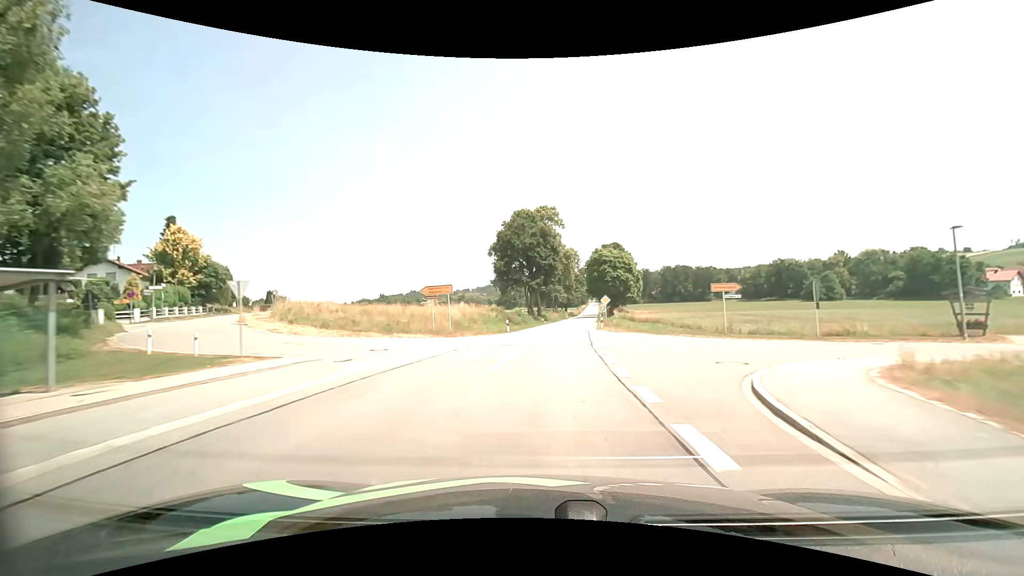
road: secondary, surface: asphalt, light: Day
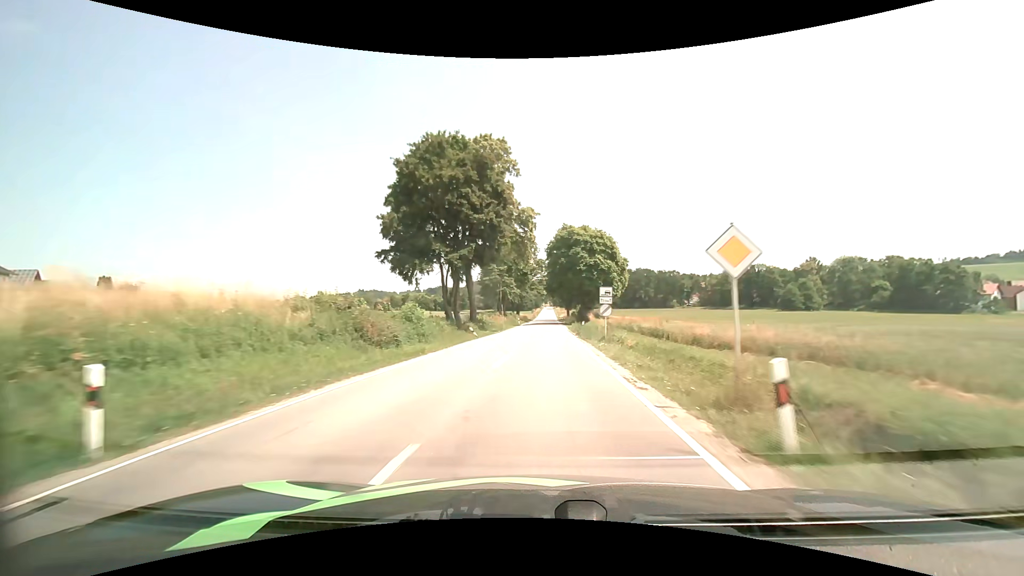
(+1.7, +34.5) m; +5°
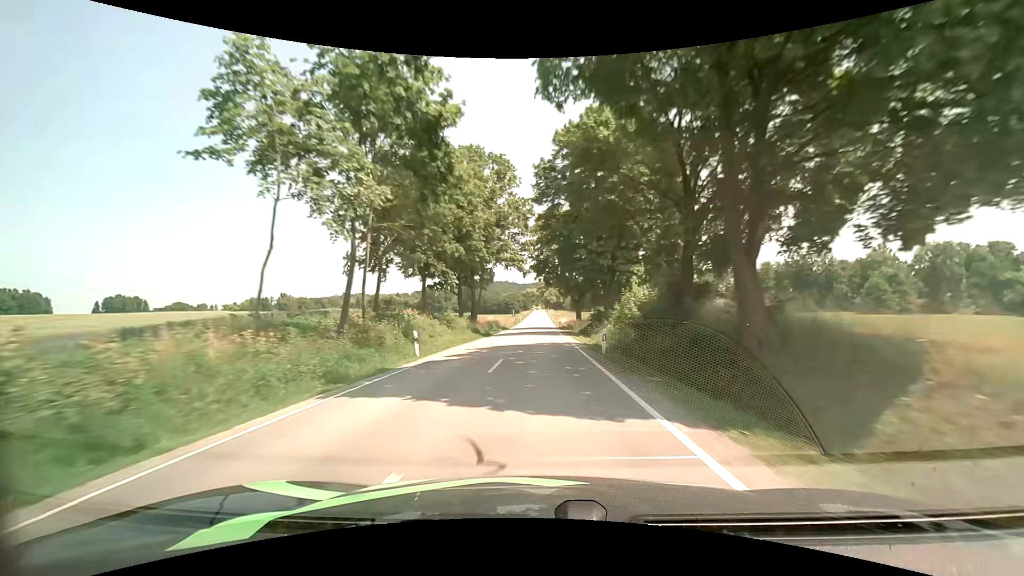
(+1.5, +61.3) m; +1°
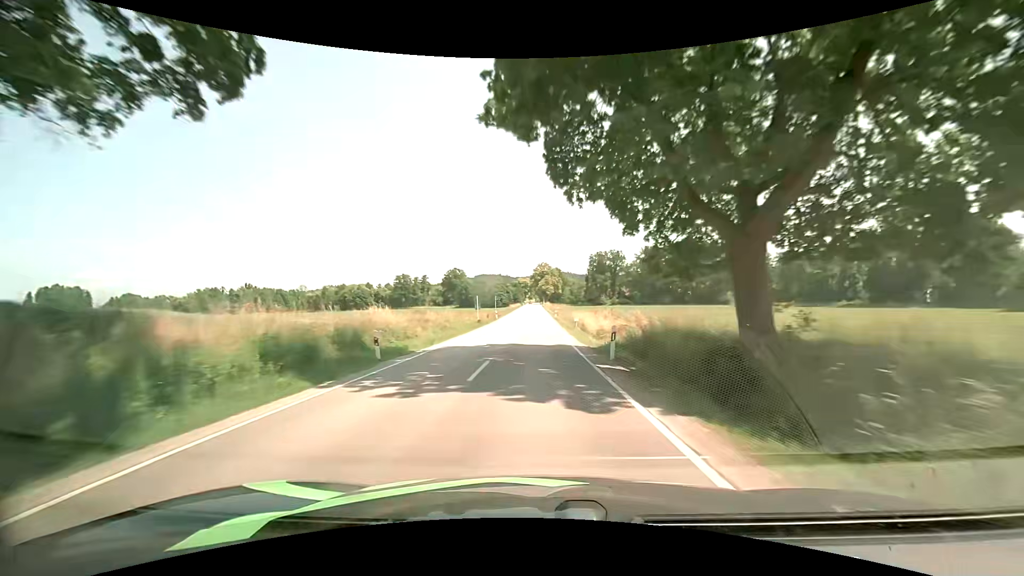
(+0.6, +50.7) m; +1°
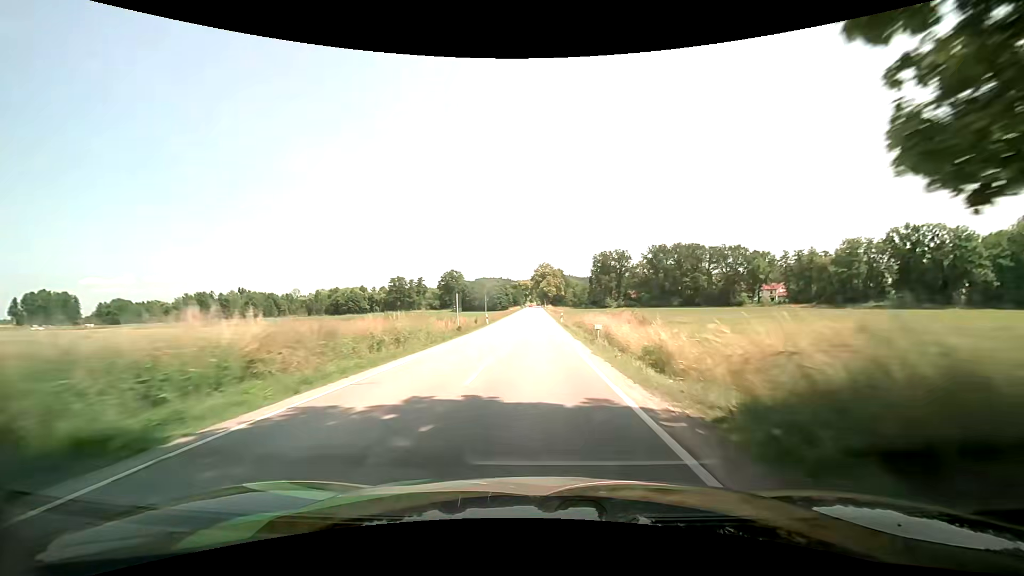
(0.0, +12.6) m; 0°
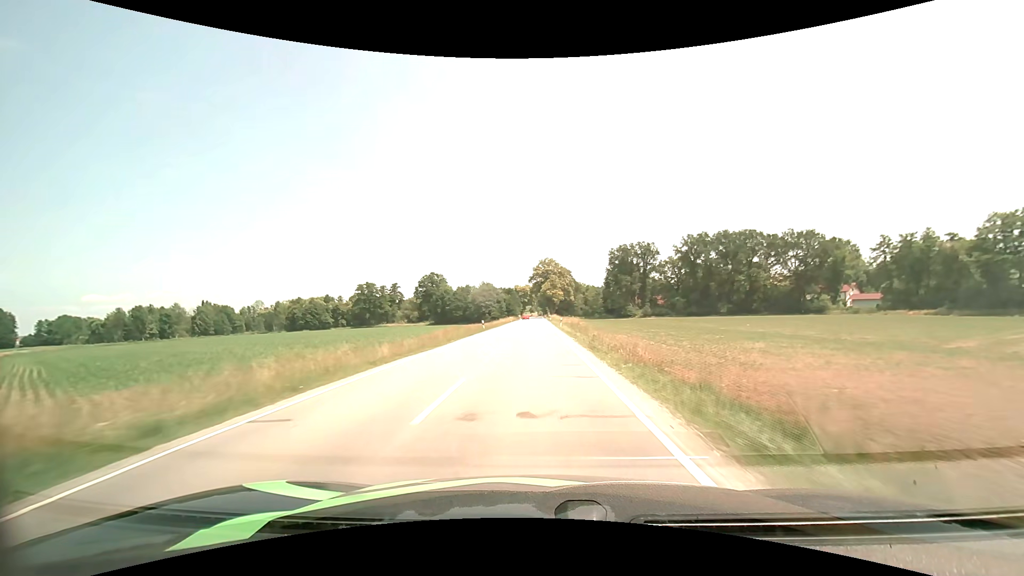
(+0.4, +51.1) m; 0°
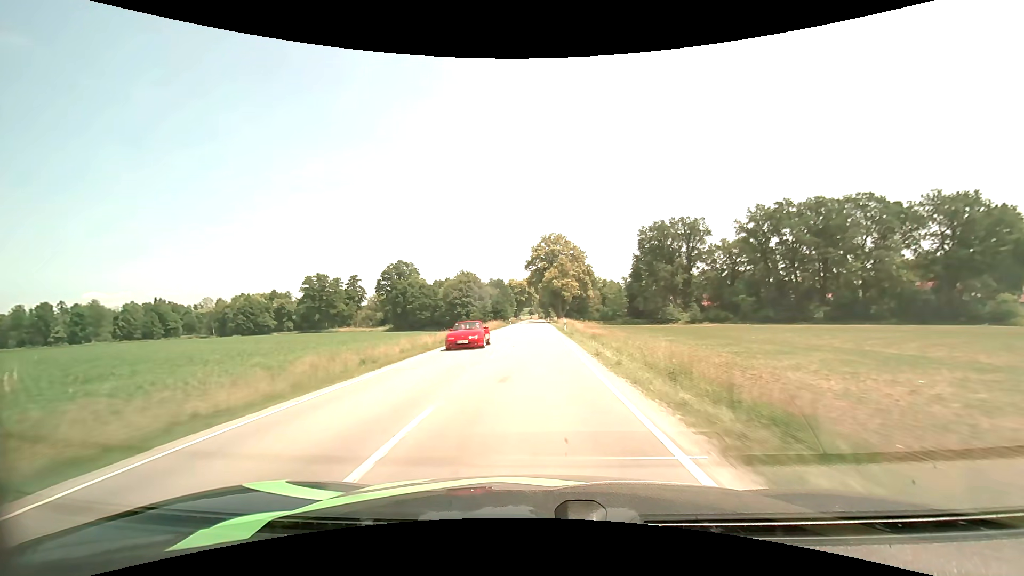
(0.0, +50.8) m; 0°
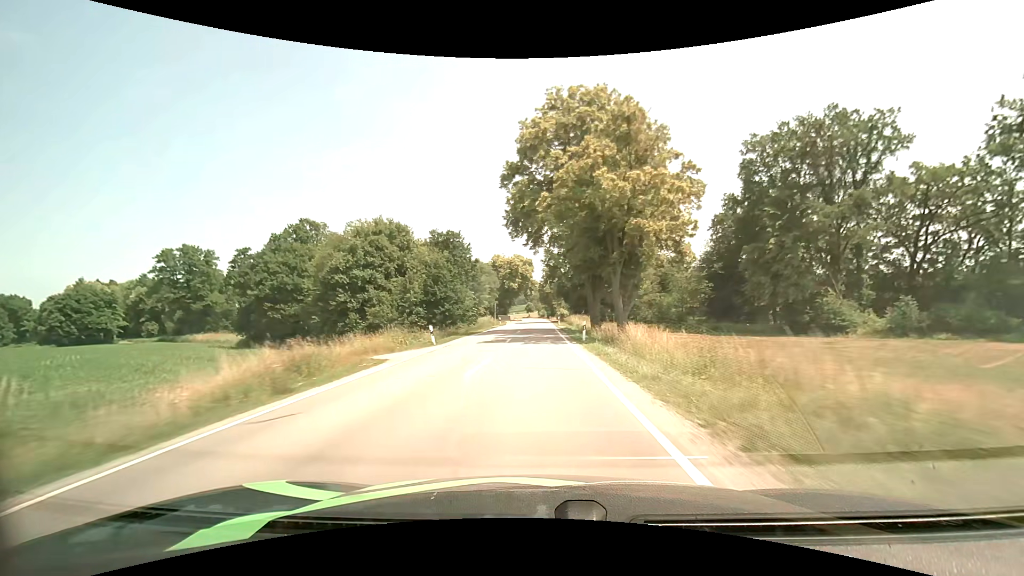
(0.0, +65.6) m; 0°
(0, +10) (0, +20) (0, +30) (0, +40) (0, +50) (0, +60) (0, +70) (0, +80) (0, +90) (0, +100) m
